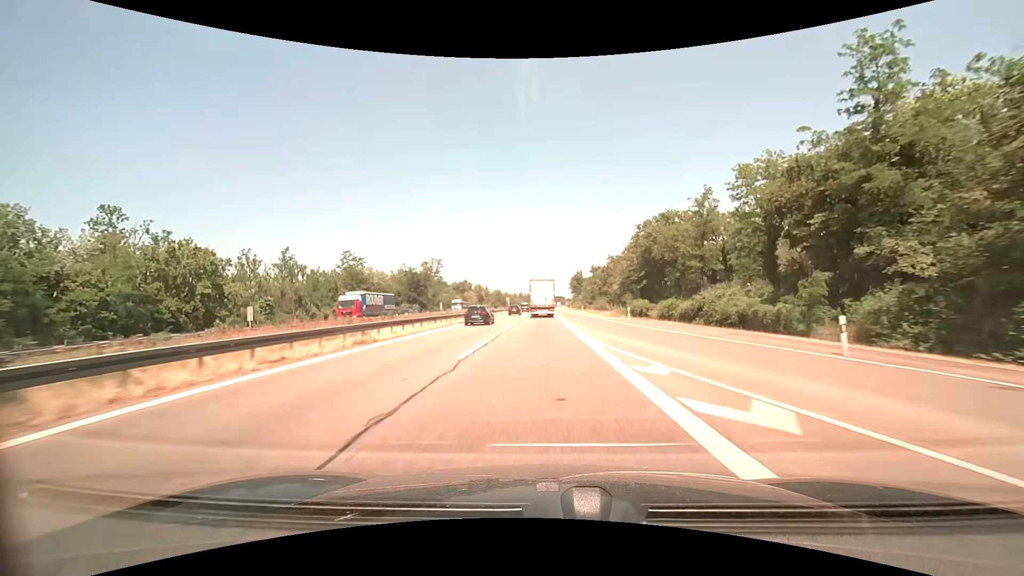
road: motorway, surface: asphalt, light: Day
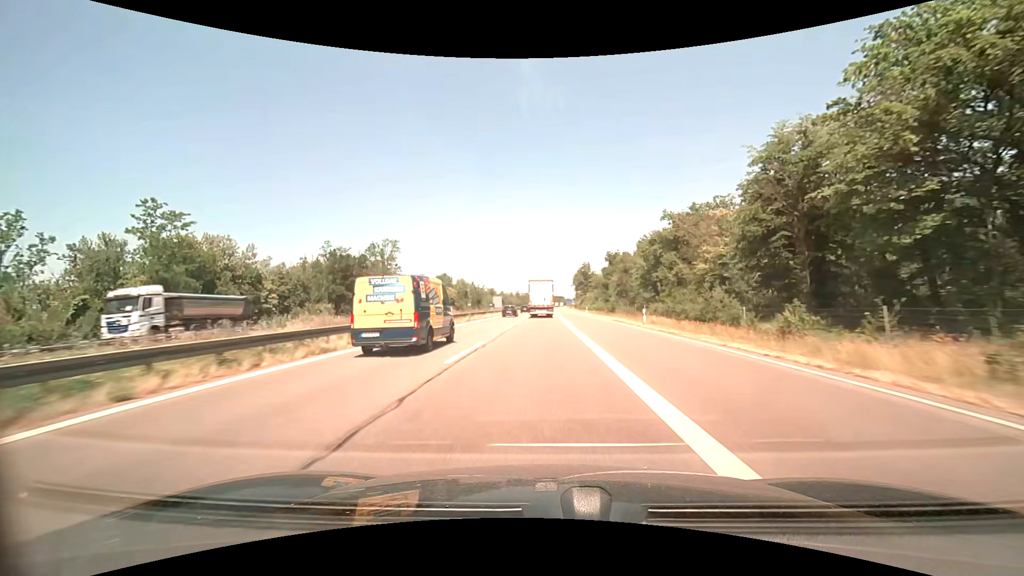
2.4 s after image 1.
(+0.1, +55.4) m; 0°
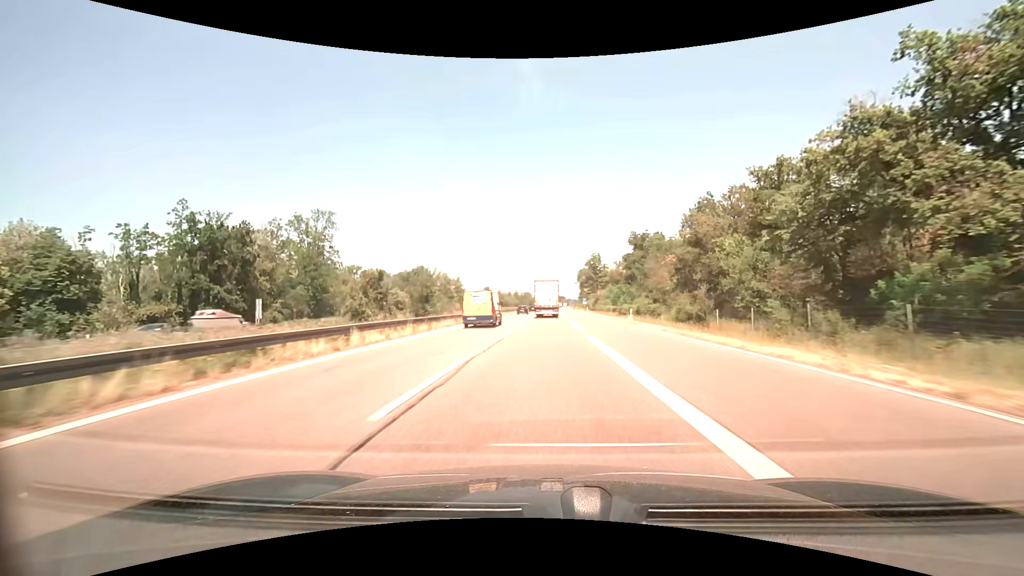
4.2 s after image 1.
(0.0, +41.6) m; 0°
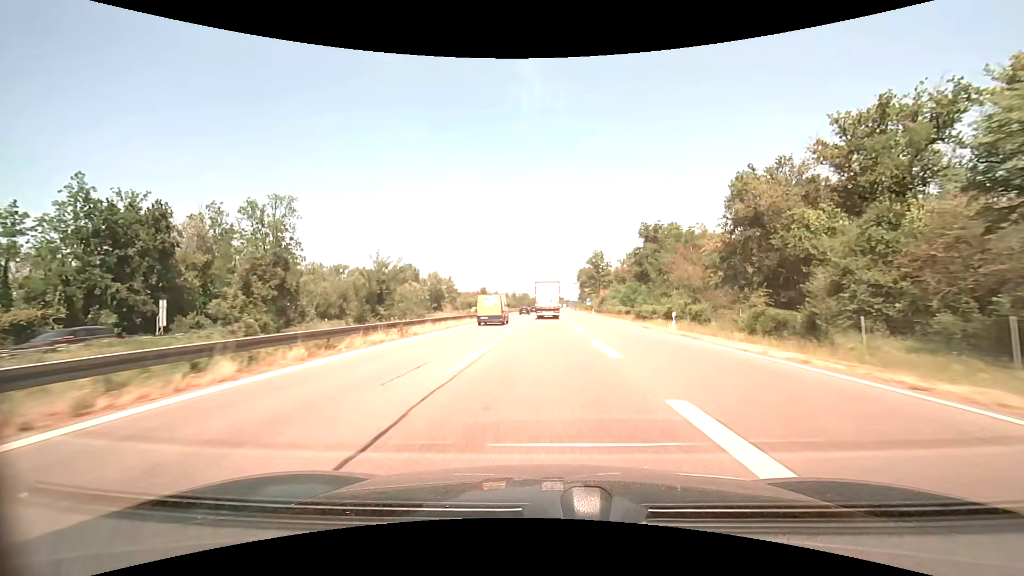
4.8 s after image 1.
(0.0, +13.9) m; 0°
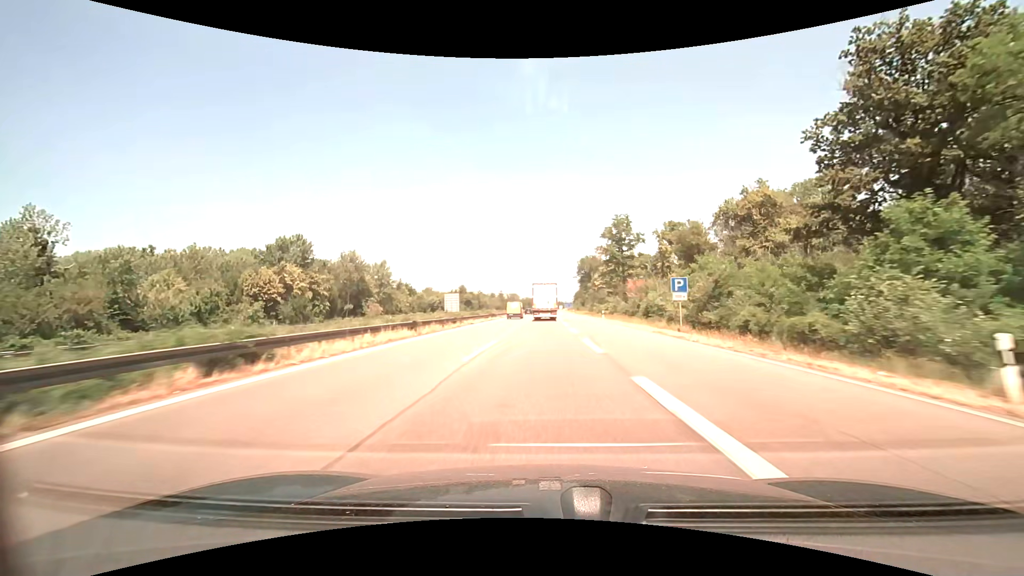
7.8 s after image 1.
(+0.7, +69.7) m; +1°
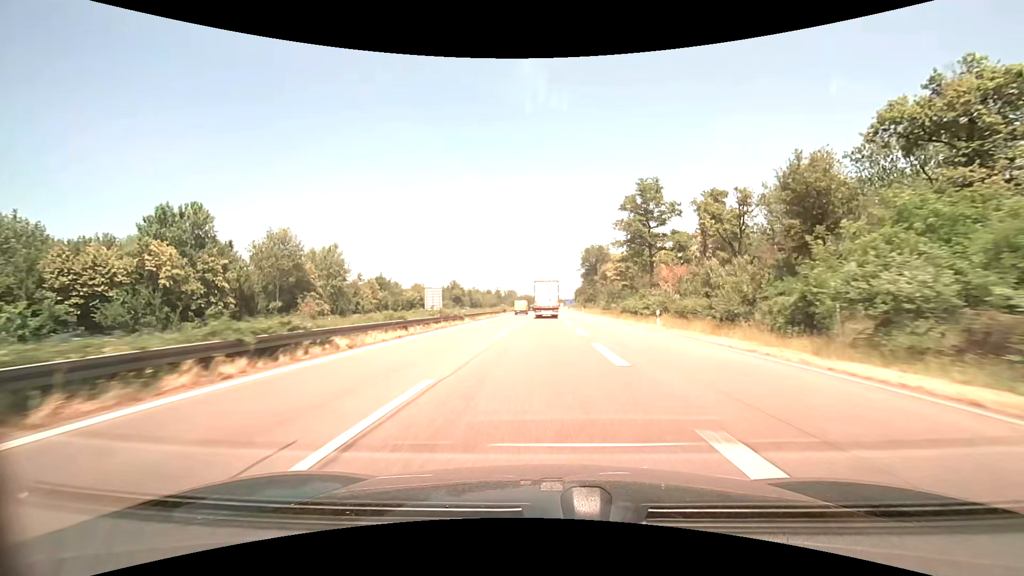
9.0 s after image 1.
(0.0, +28.0) m; 0°
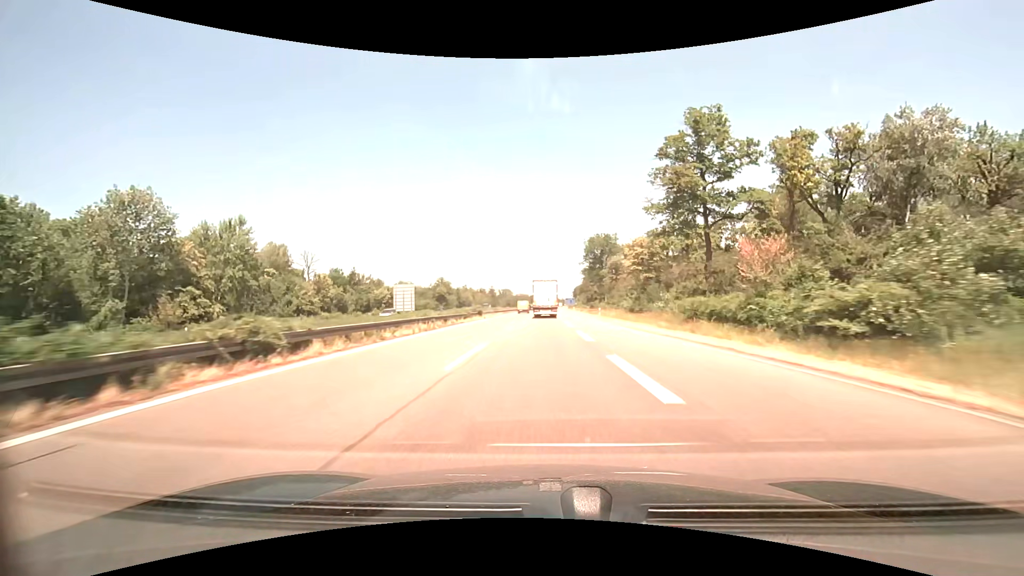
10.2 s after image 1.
(0.0, +28.1) m; 0°
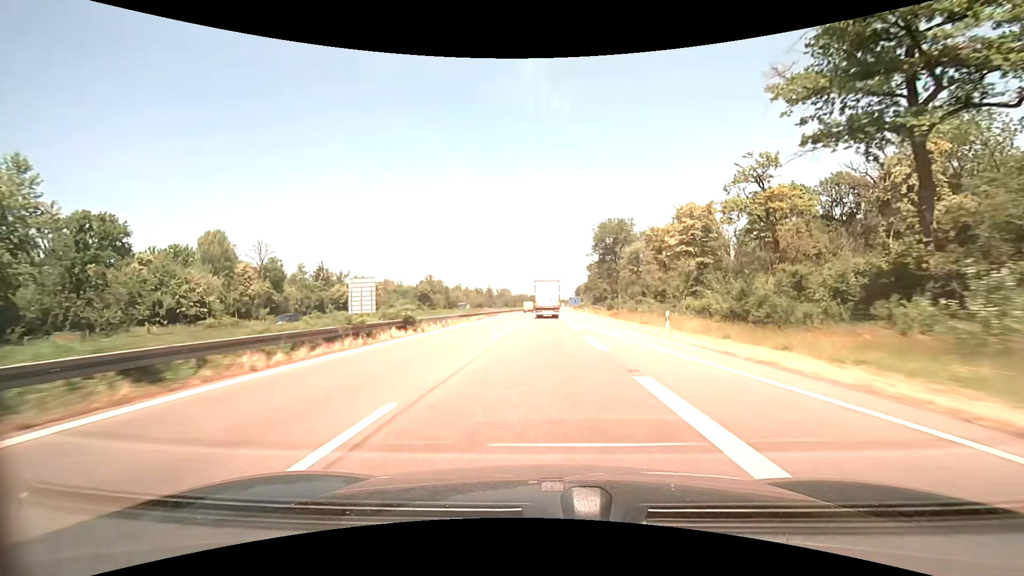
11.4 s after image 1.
(0.0, +28.1) m; 0°
(0, +10) (0, +20) (0, +30) (0, +40) (0, +50) (0, +60) (0, +70) (0, +80) (0, +90) (0, +100) m
